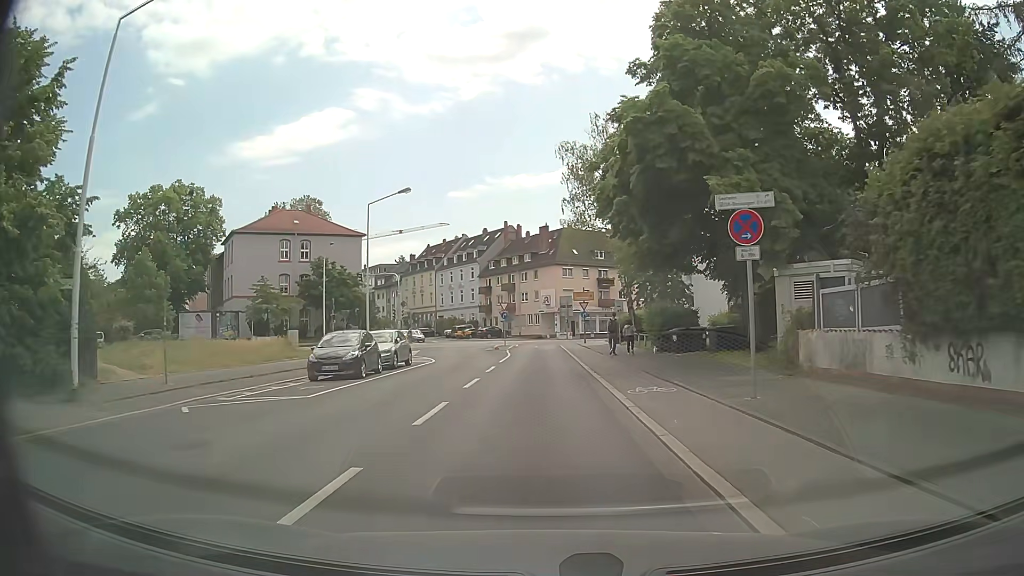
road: secondary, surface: asphalt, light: Day
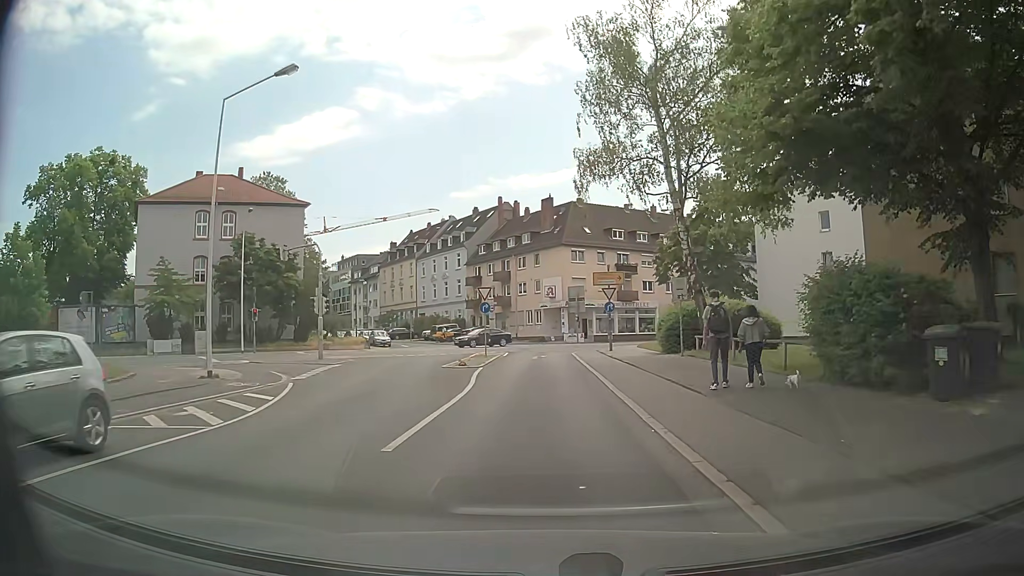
(-0.1, +20.3) m; -1°
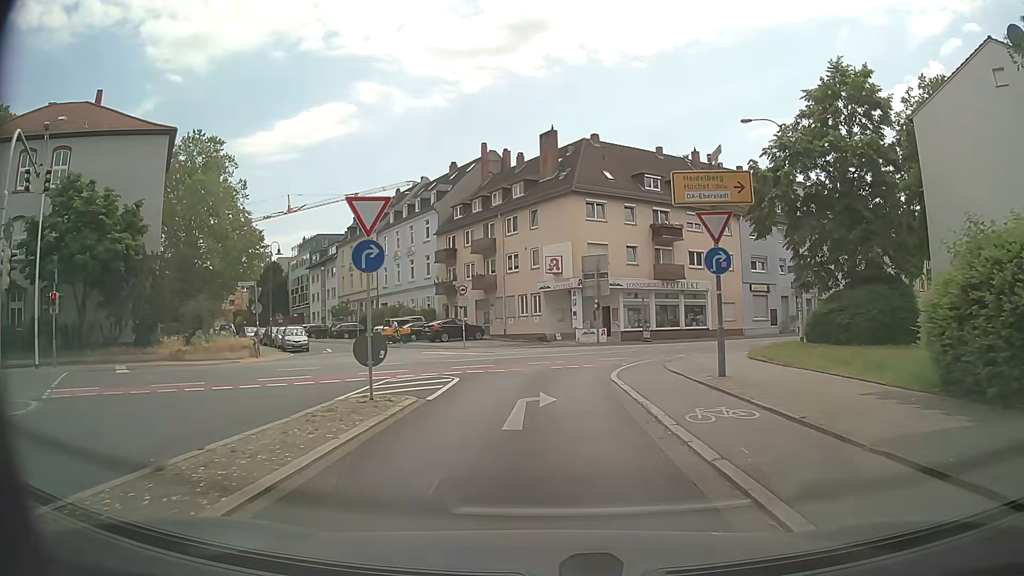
(0.0, +23.3) m; 0°
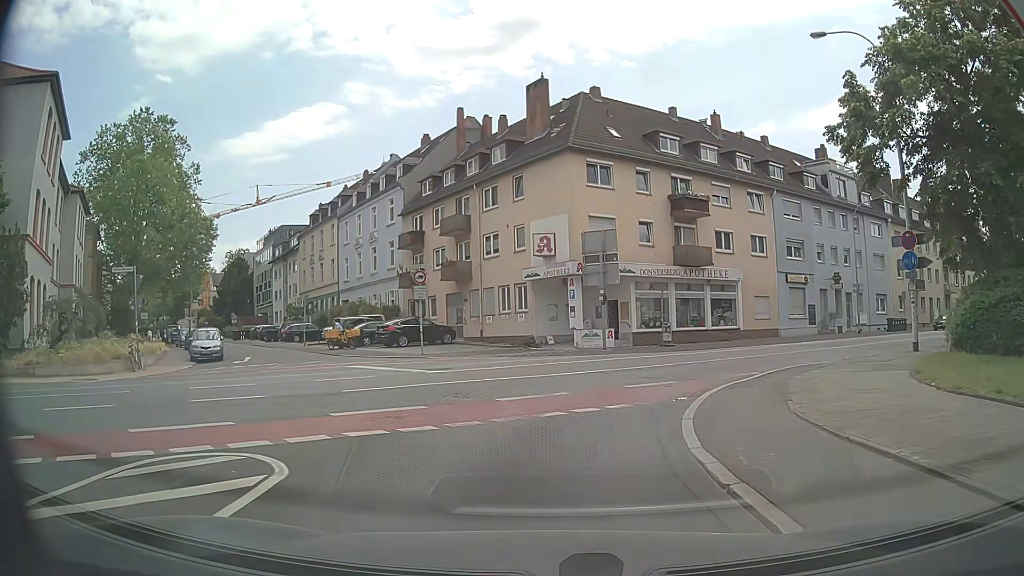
(+0.1, +10.6) m; +1°
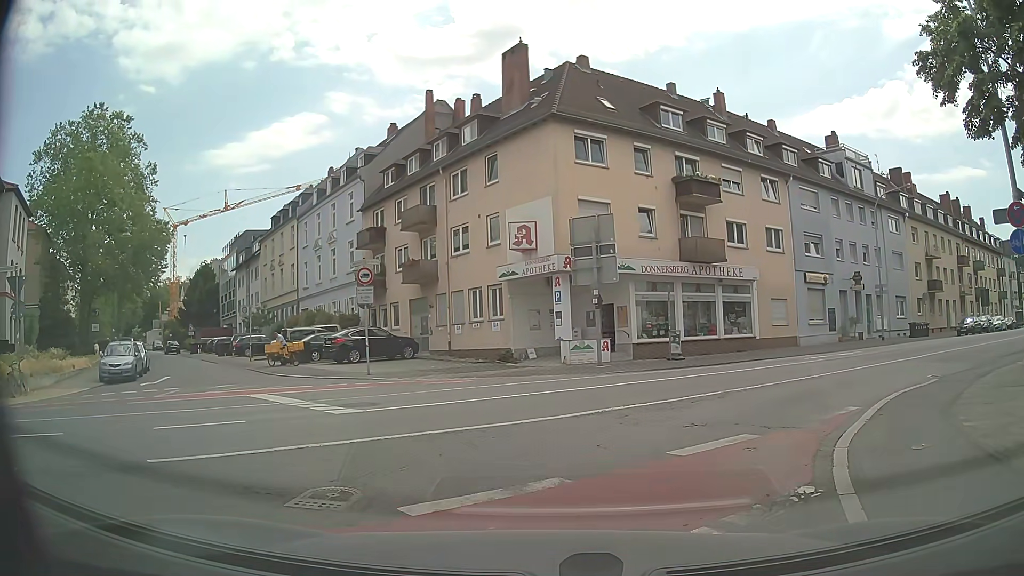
(+0.1, +6.1) m; +1°
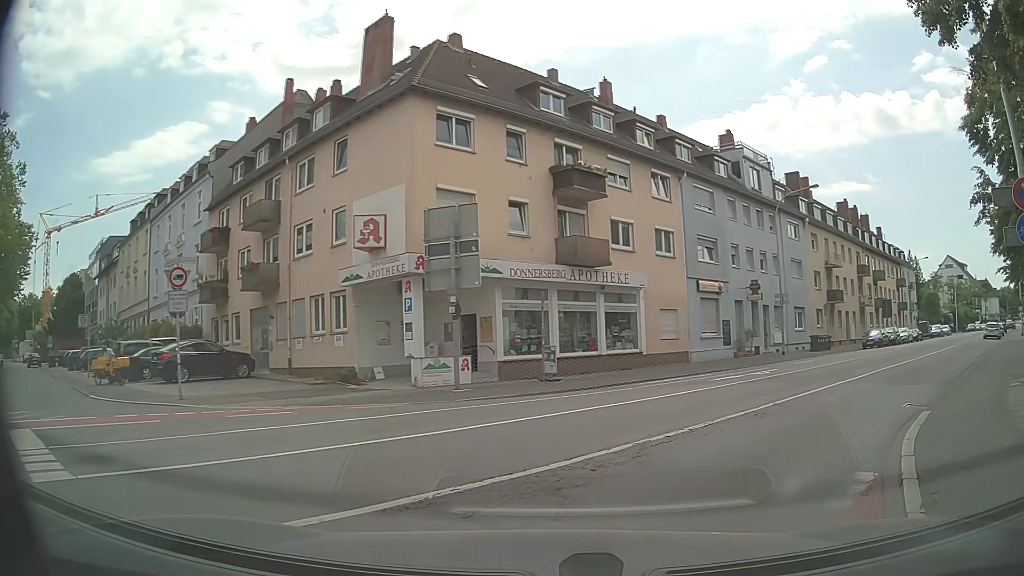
(+0.3, +4.8) m; +10°
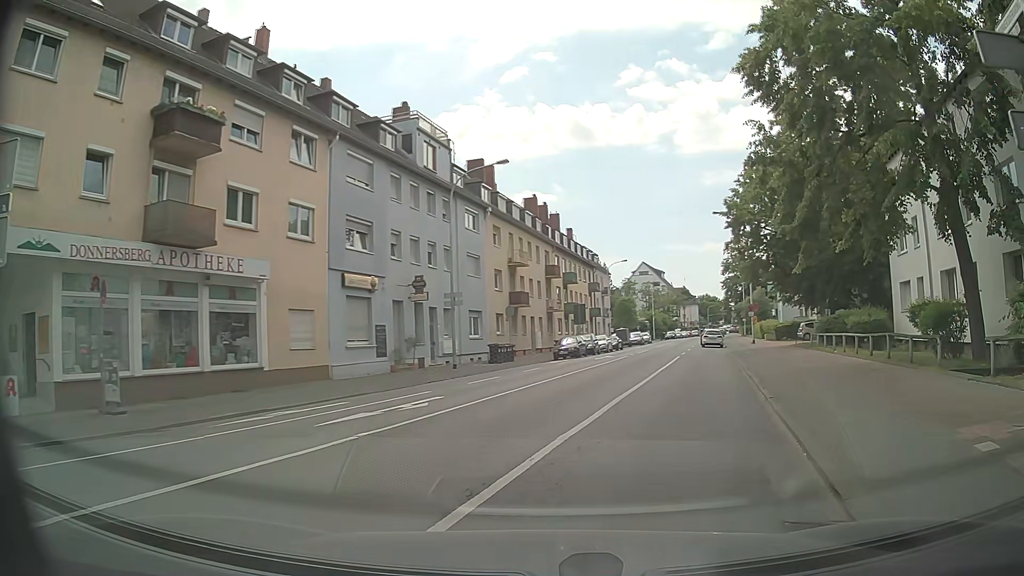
(+2.2, +7.9) m; +28°
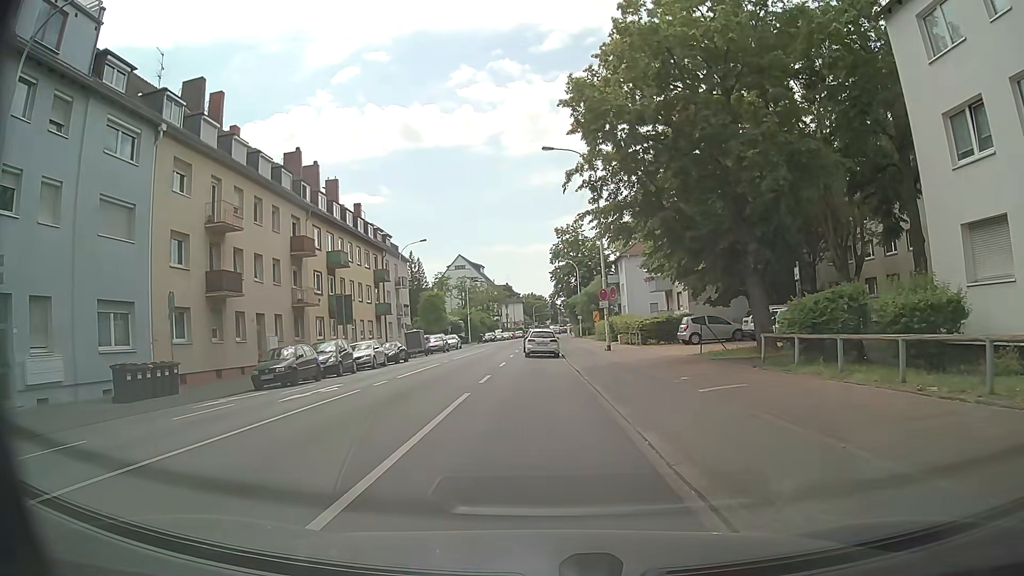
(+4.5, +19.7) m; +15°
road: primary
(0, +10) (0, +20) (-2, +30) (-3, +40) (-3, +50) (-3, +60) (-3, +70) (-3, +80) (-3, +90) (-2, +100) m
